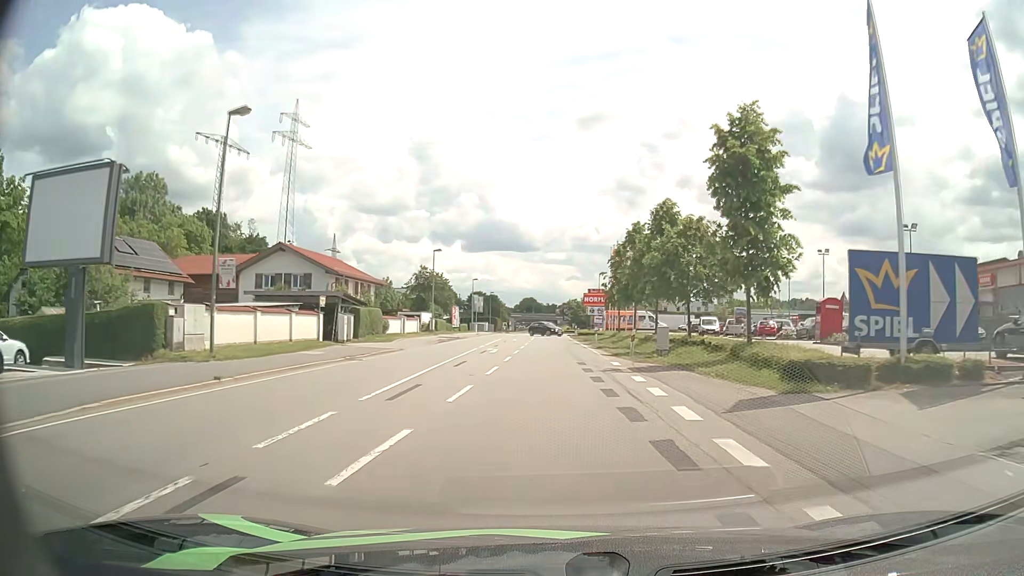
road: primary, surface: asphalt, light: Day
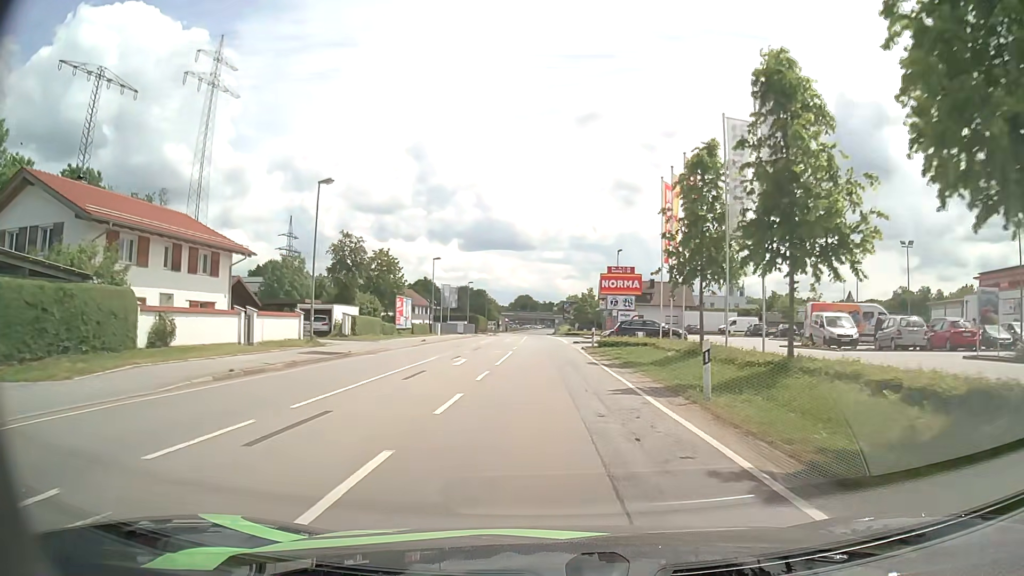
(+0.1, +31.3) m; 0°
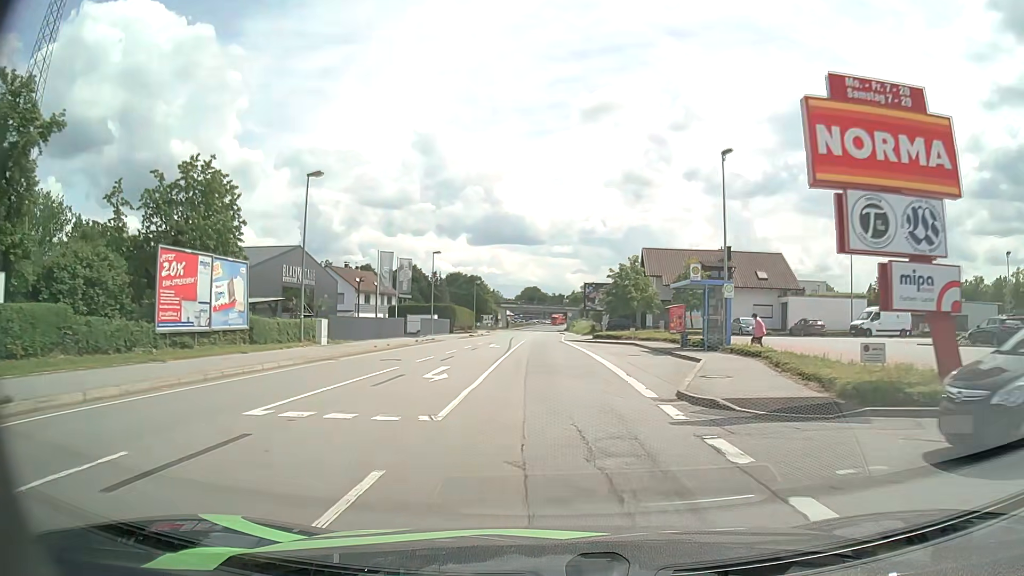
(-0.4, +38.7) m; -1°
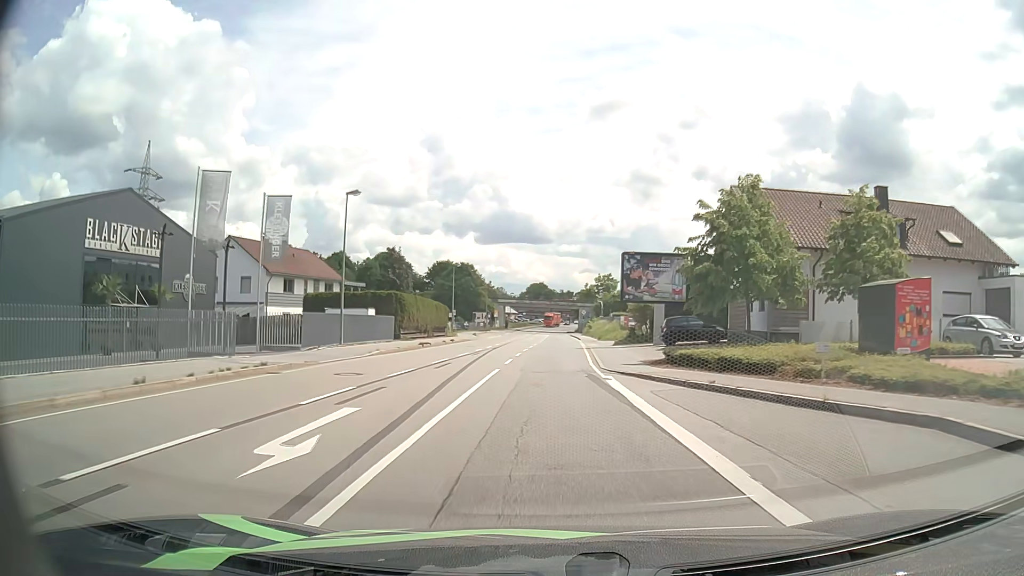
(-0.1, +30.0) m; -1°
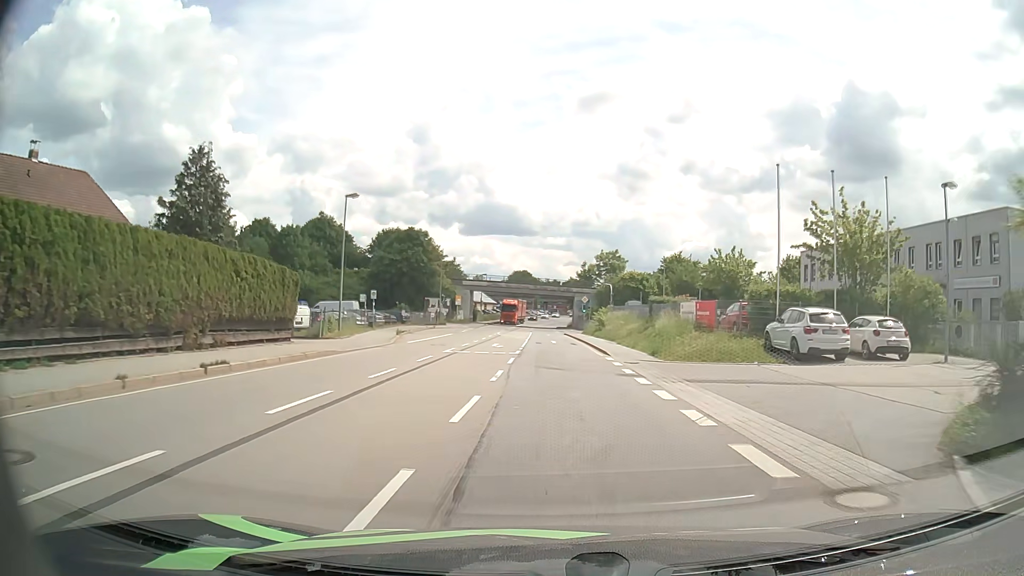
(0.0, +37.6) m; +2°
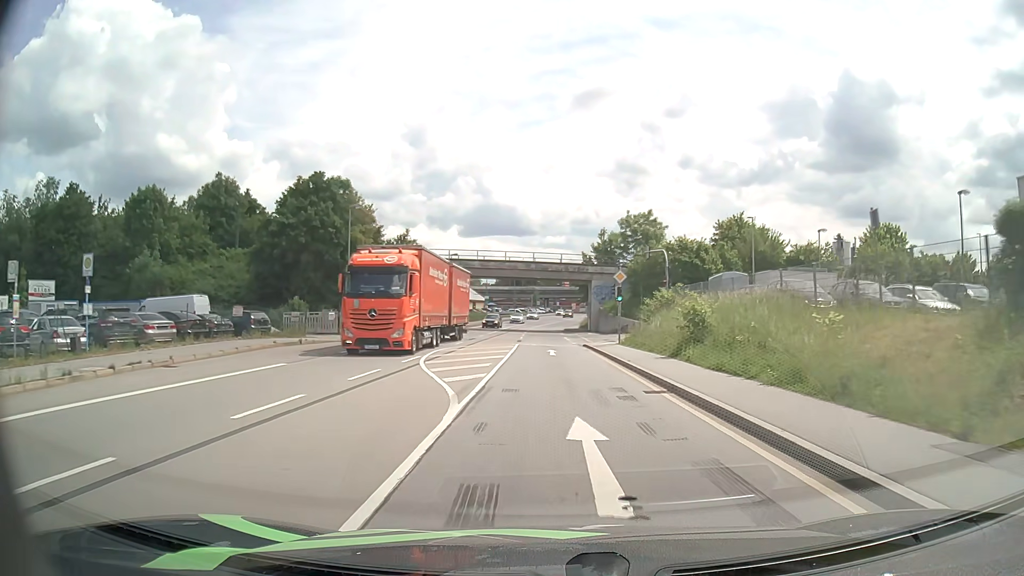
(-0.1, +36.8) m; 0°
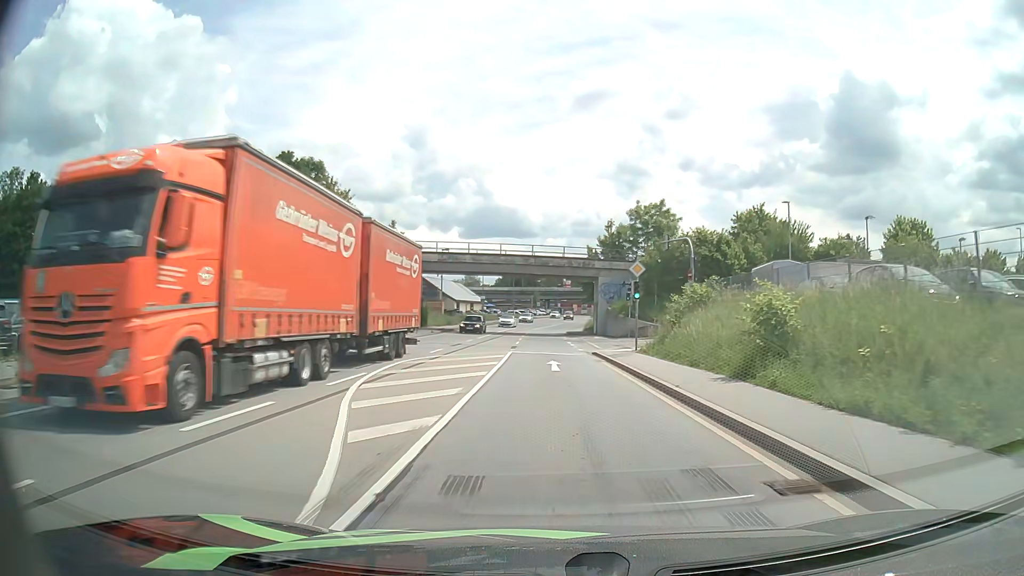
(0.0, +7.4) m; 0°
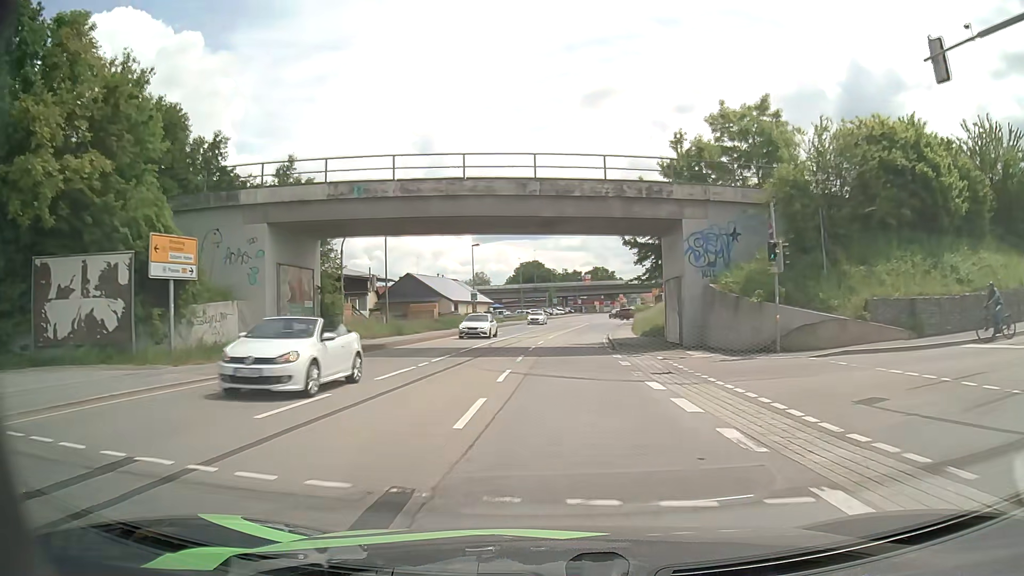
(-0.3, +29.9) m; -1°
